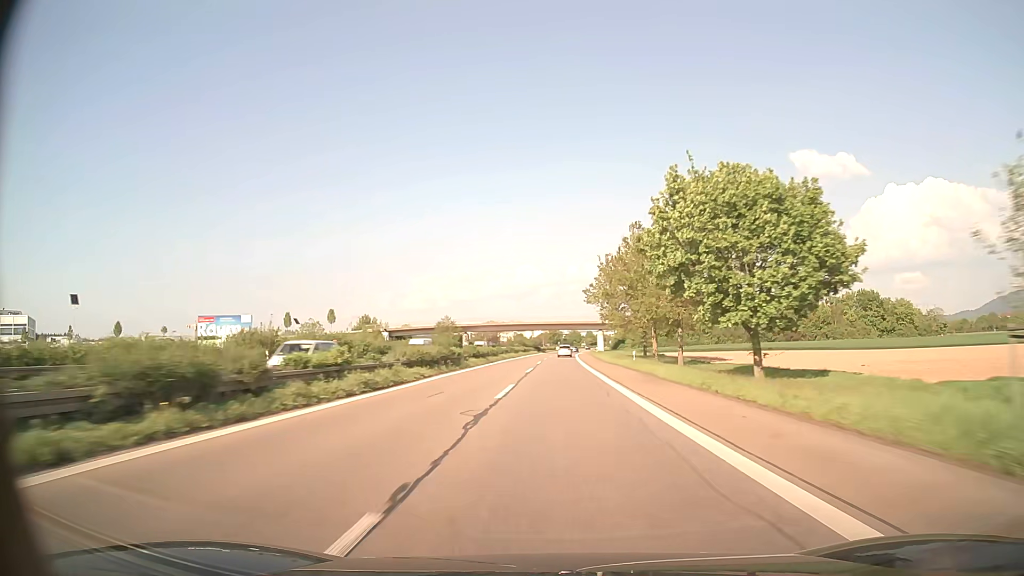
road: trunk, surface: asphalt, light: Day
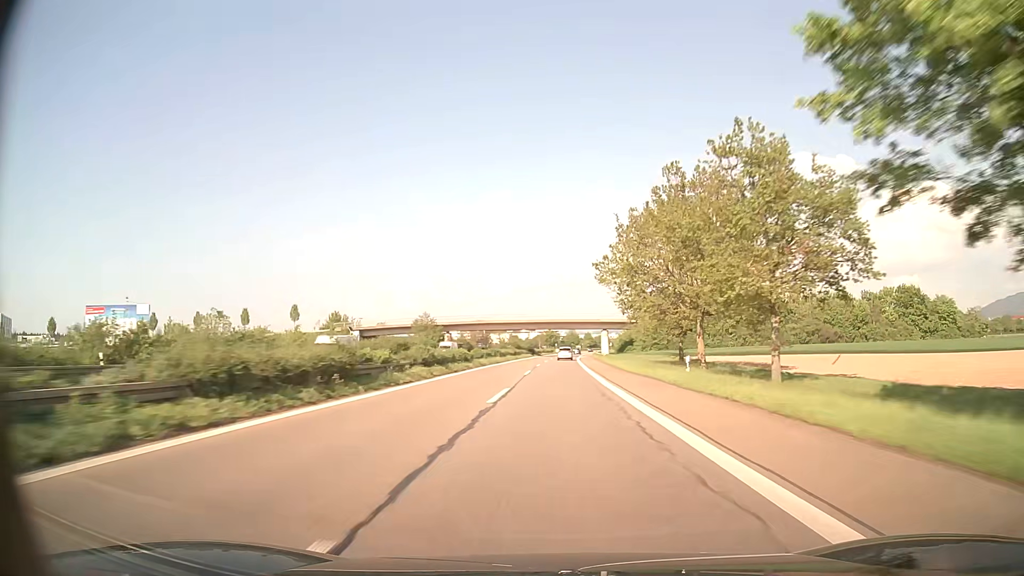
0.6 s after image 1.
(+0.1, +19.2) m; 0°
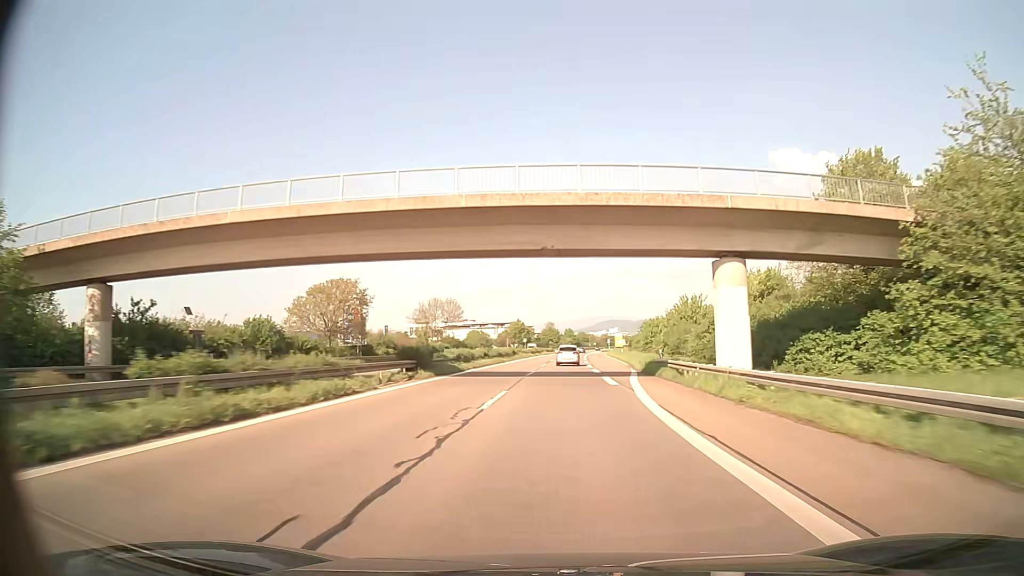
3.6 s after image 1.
(+1.3, +92.0) m; +2°
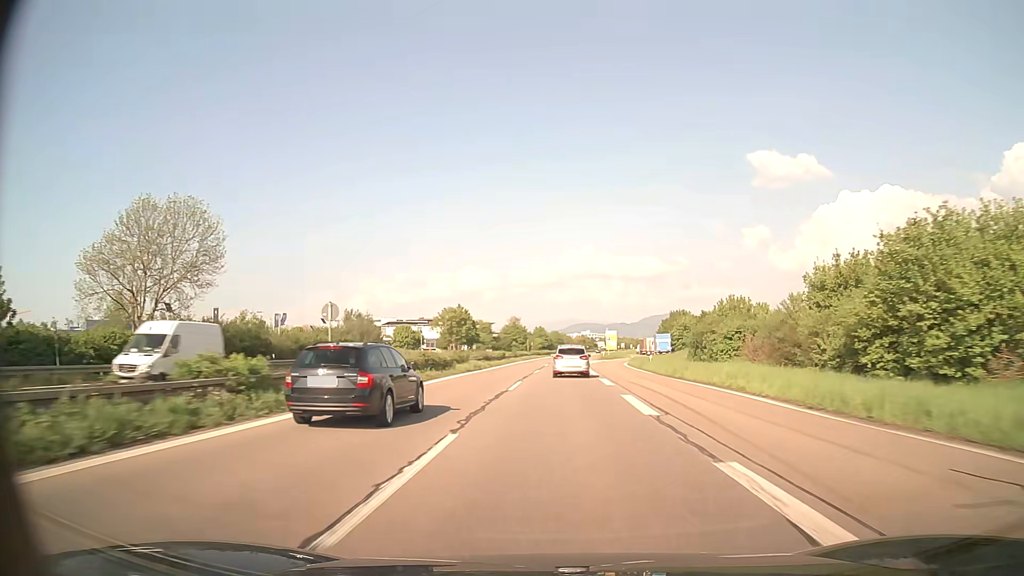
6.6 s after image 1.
(+1.7, +81.9) m; +3°
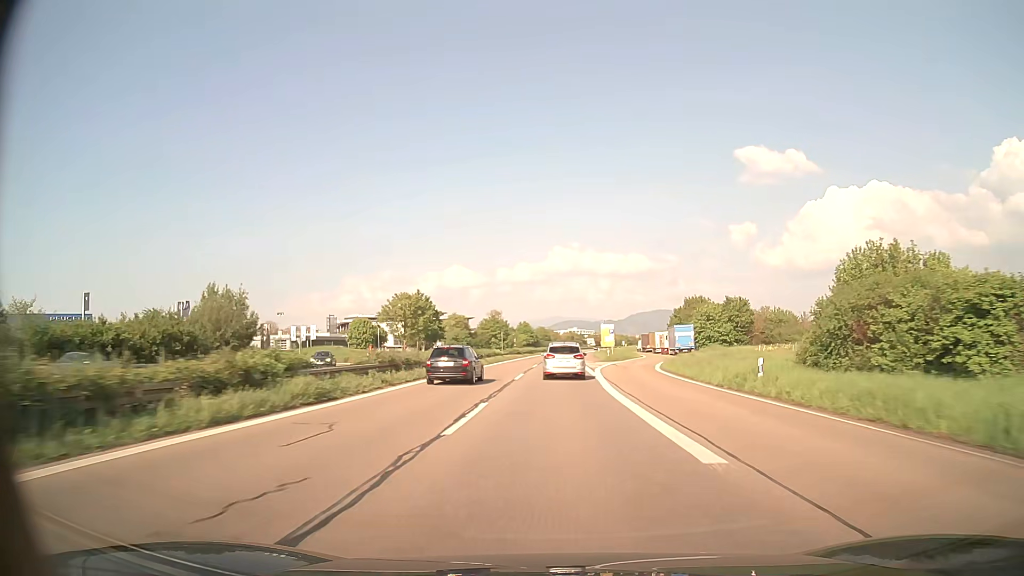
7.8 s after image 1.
(+0.3, +29.9) m; +1°
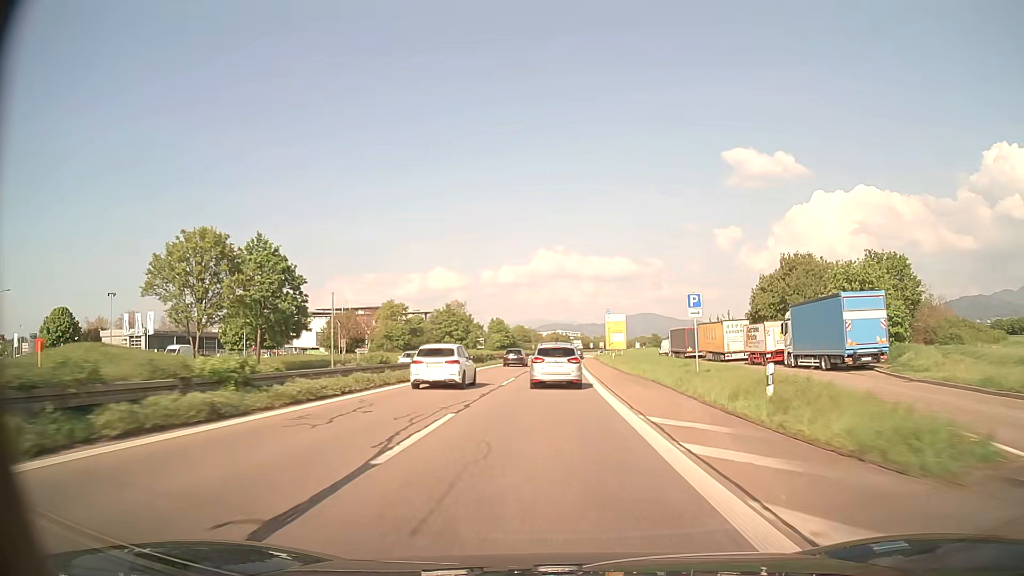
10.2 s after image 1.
(+0.7, +57.0) m; +1°
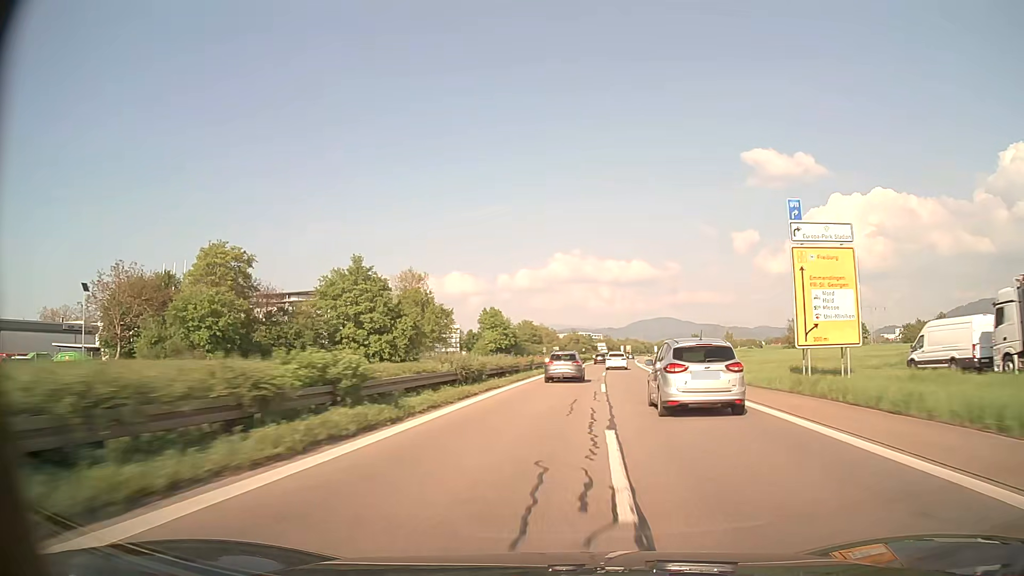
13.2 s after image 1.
(-0.9, +75.4) m; -1°
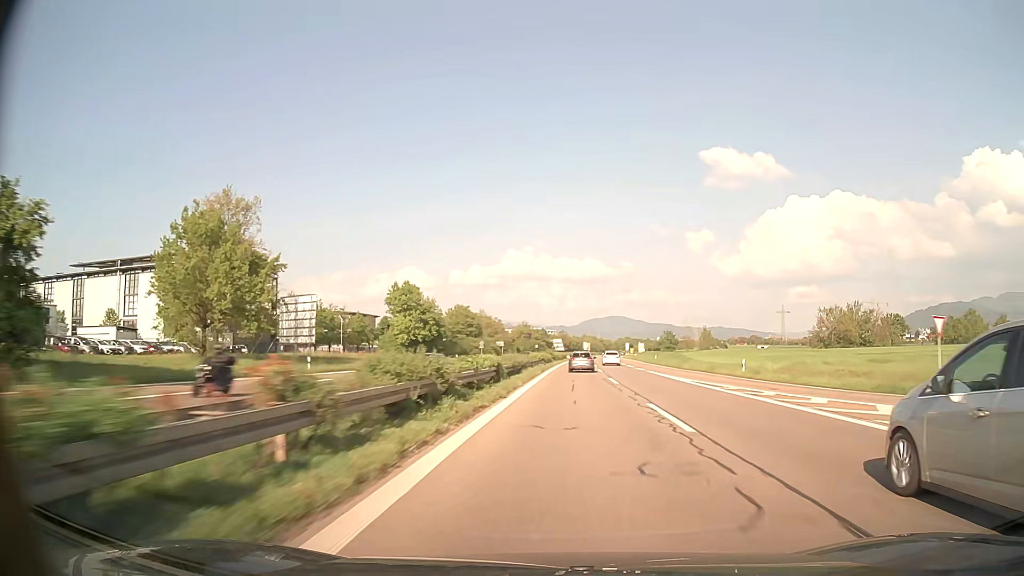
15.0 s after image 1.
(+1.6, +50.8) m; +4°
(0, +10) (0, +20) (+1, +30) (+1, +40) (+2, +50) (+2, +60) (+3, +70) (+3, +80) (+4, +90) (+5, +100) m
